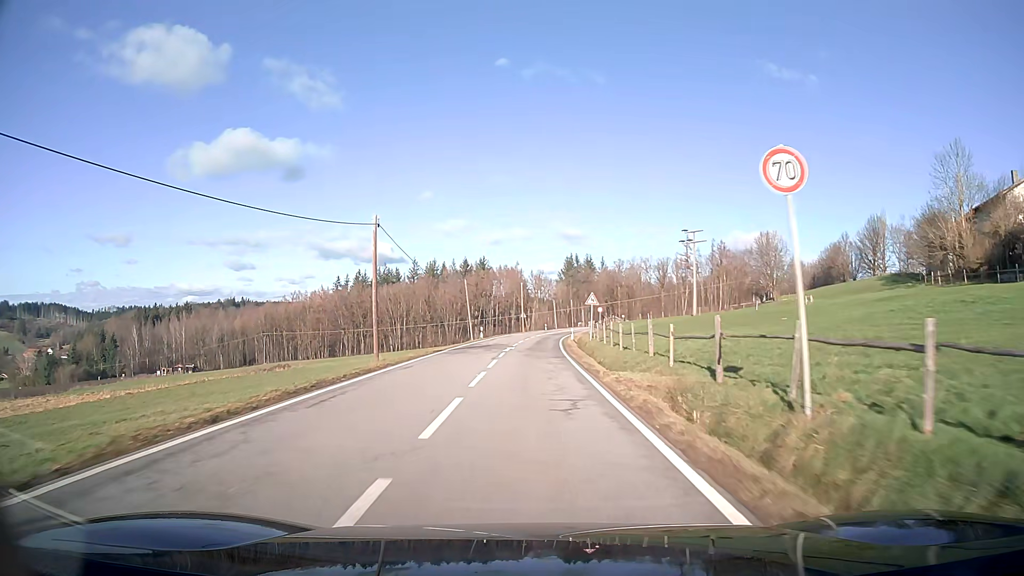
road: secondary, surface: asphalt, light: Day
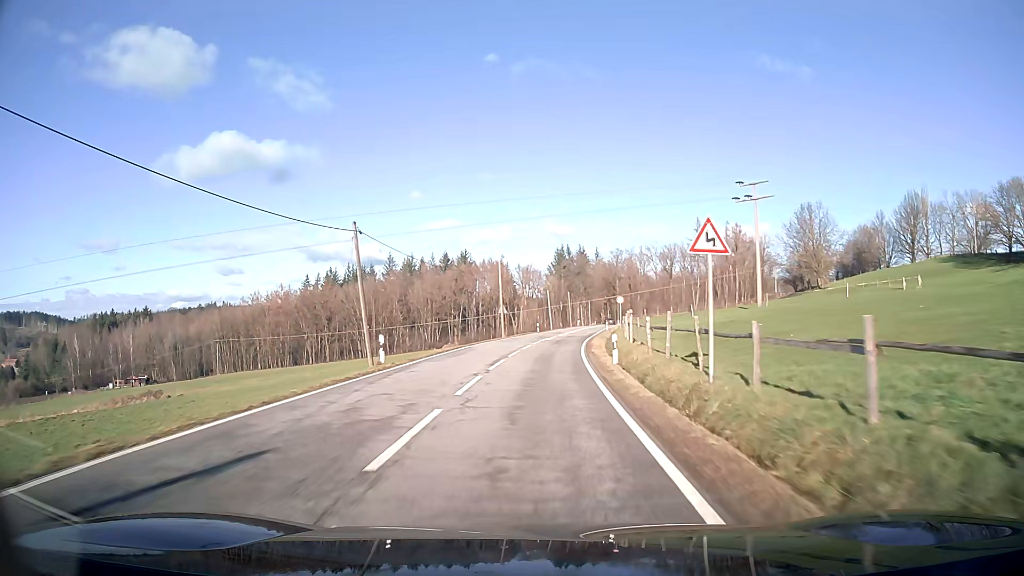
(+0.3, +31.9) m; +1°
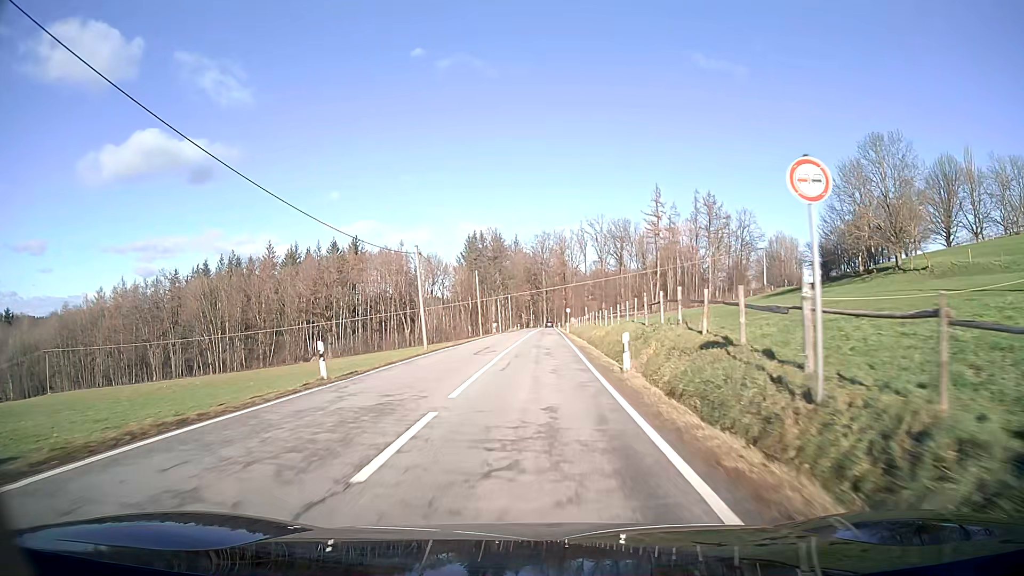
(+3.4, +53.8) m; +7°
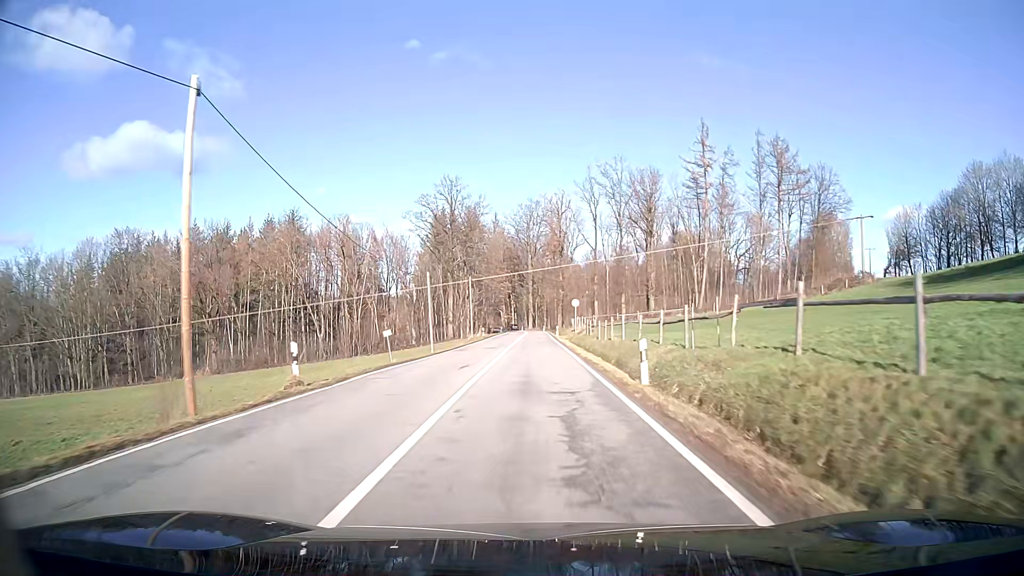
(+0.8, +52.0) m; +1°
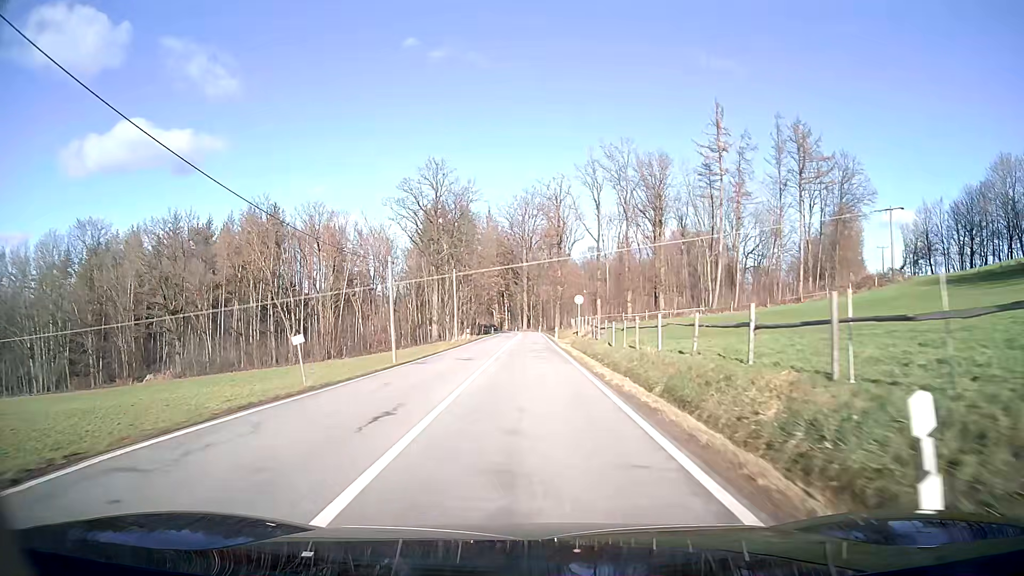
(0.0, +10.2) m; 0°
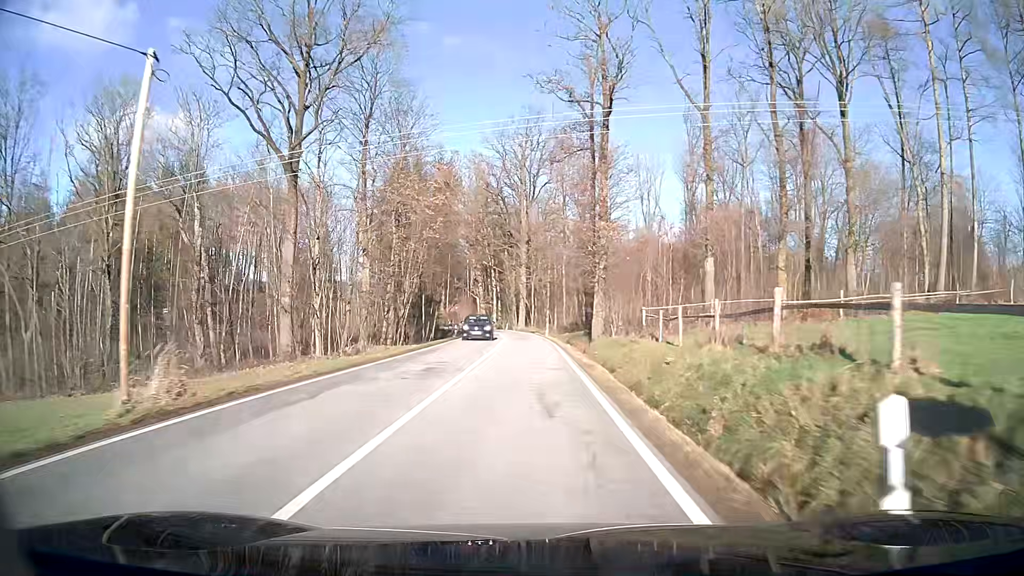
(+0.1, +50.4) m; 0°
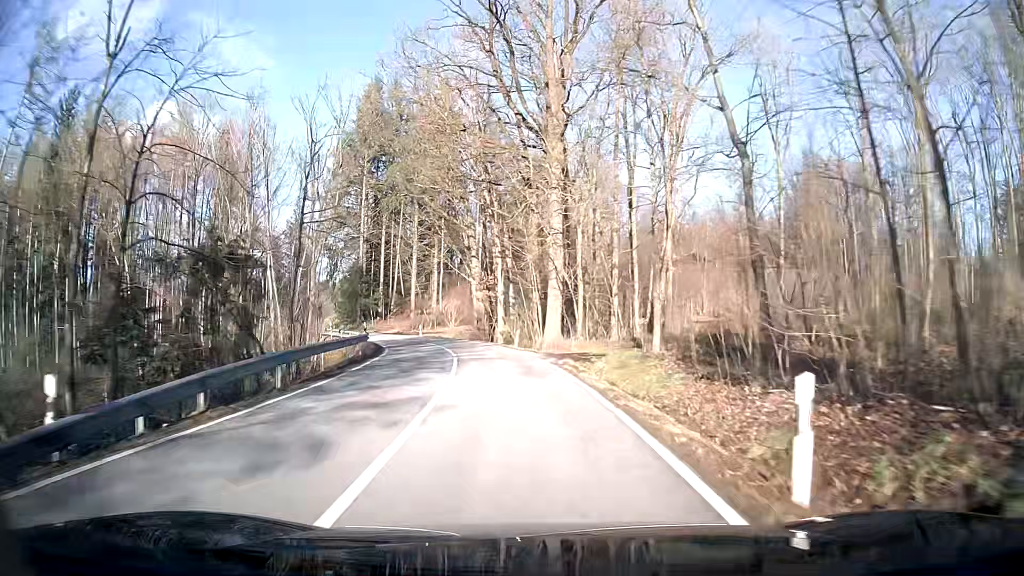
(-0.9, +47.5) m; -4°
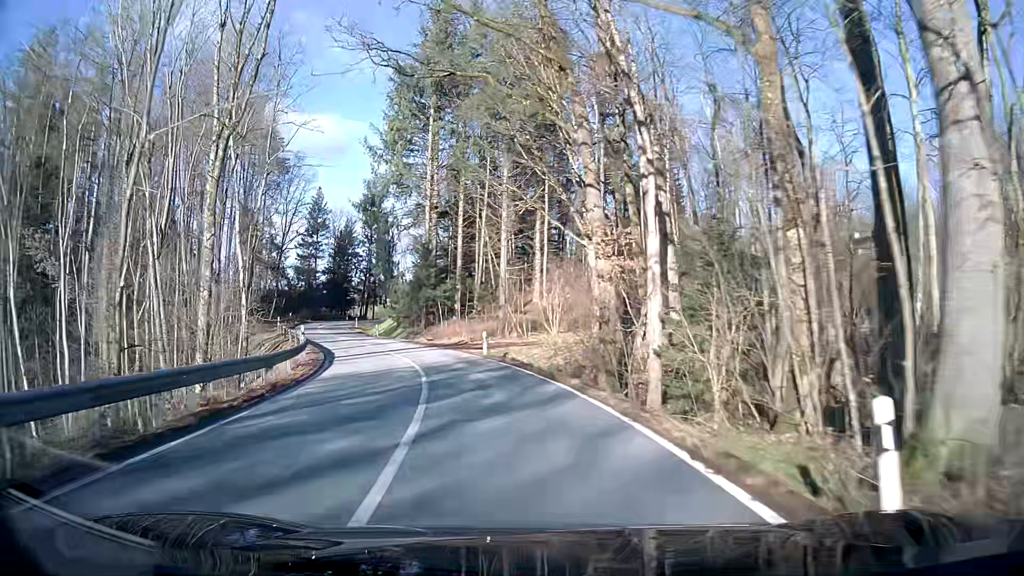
(-2.3, +28.0) m; -11°
(-1, +10) (-2, +20) (-5, +29) (-8, +39) (-12, +48) (-16, +58) (-18, +67) (-20, +77) (-20, +87) (-20, +97) m
